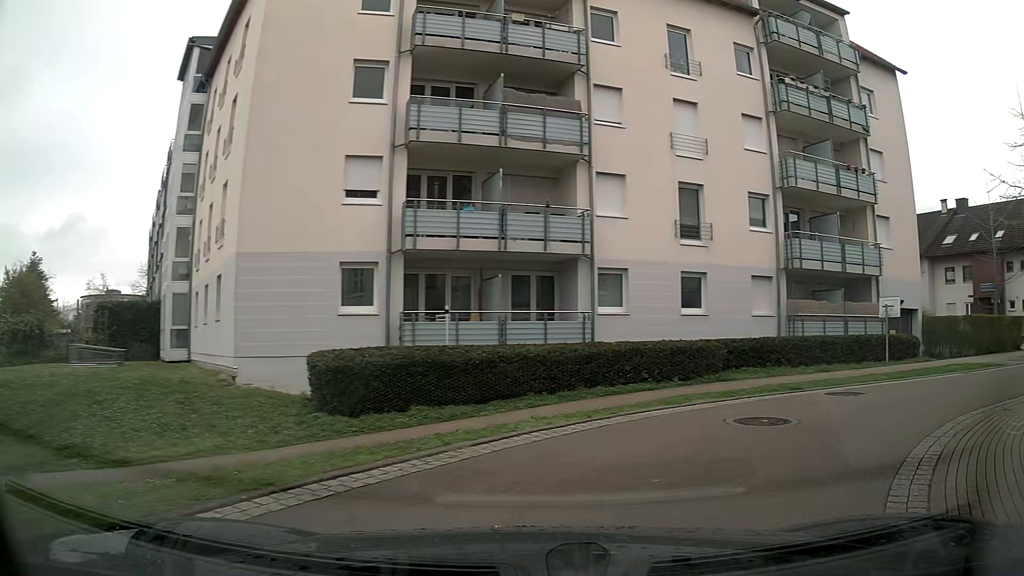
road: residential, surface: asphalt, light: Day
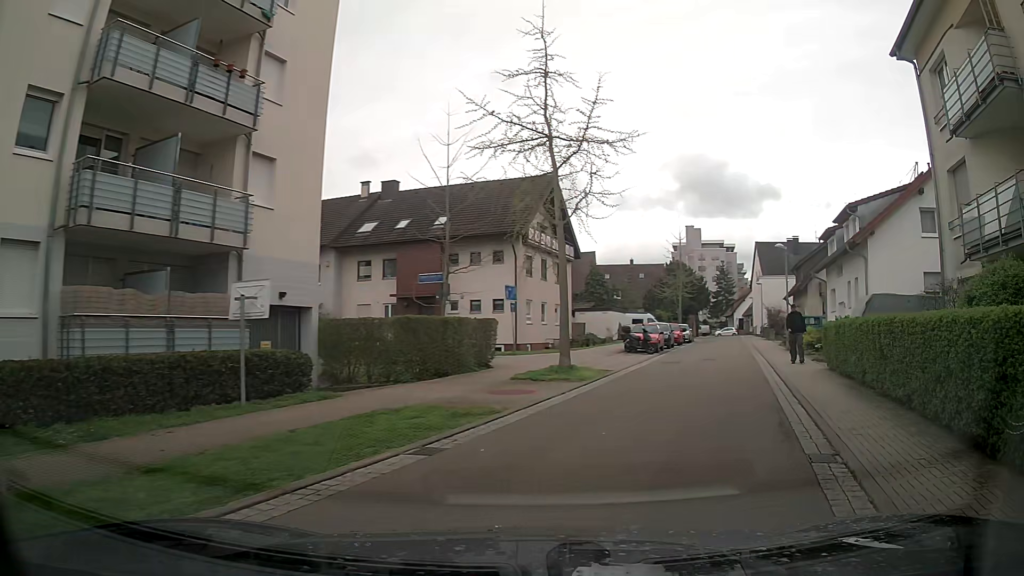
(+4.9, +9.9) m; +50°
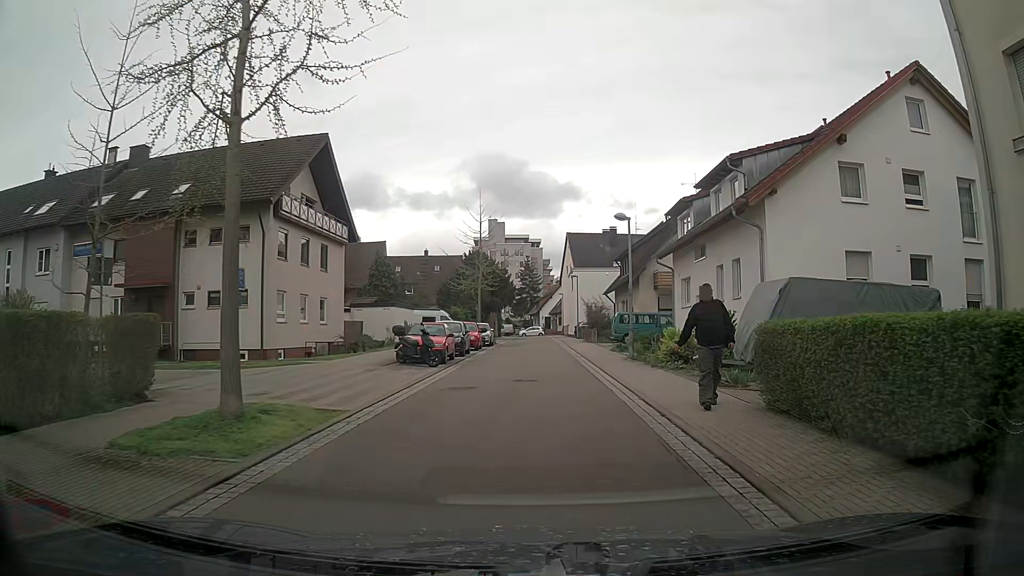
(+1.9, +9.5) m; +18°
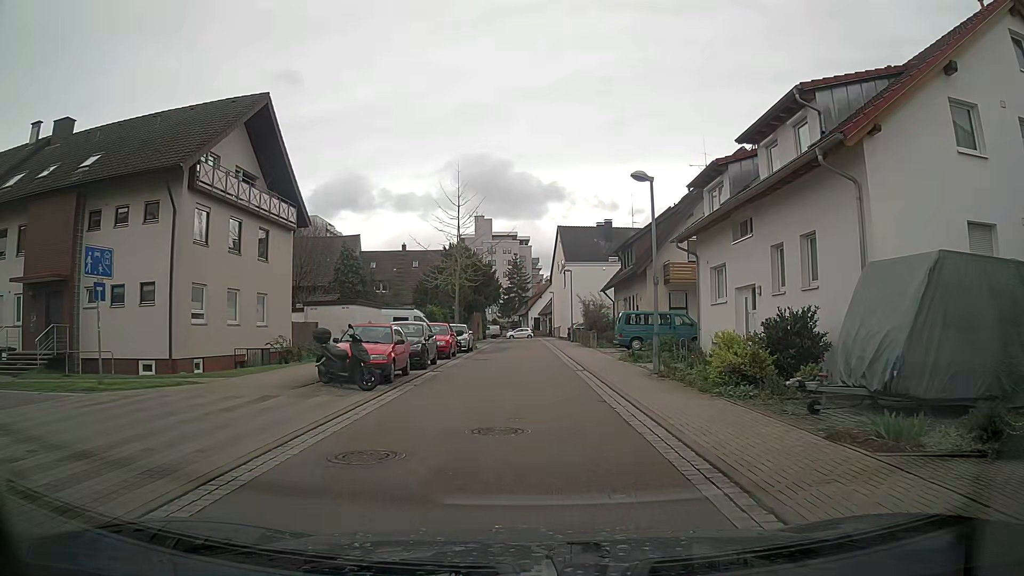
(0.0, +7.0) m; 0°
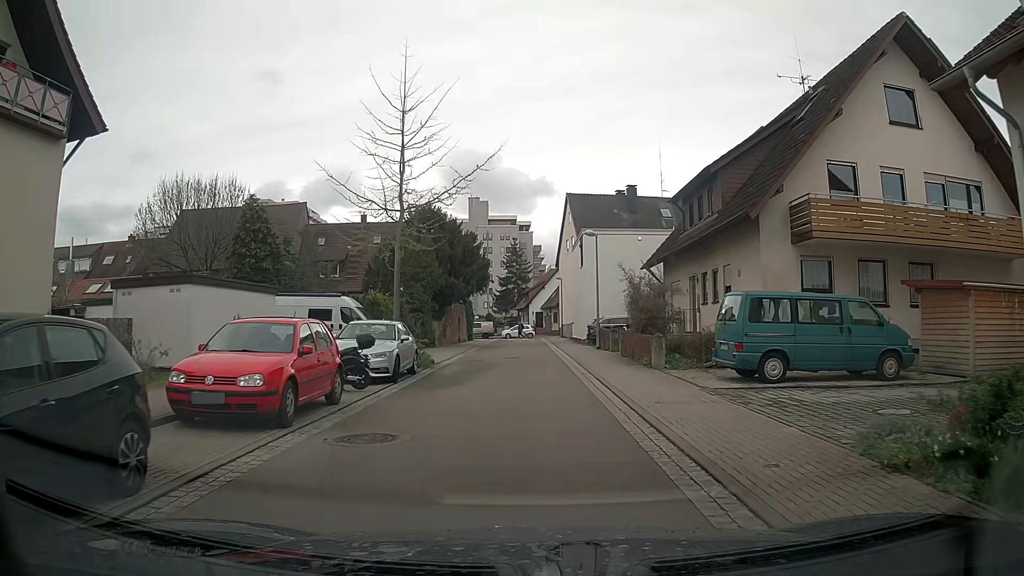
(0.0, +18.1) m; +1°
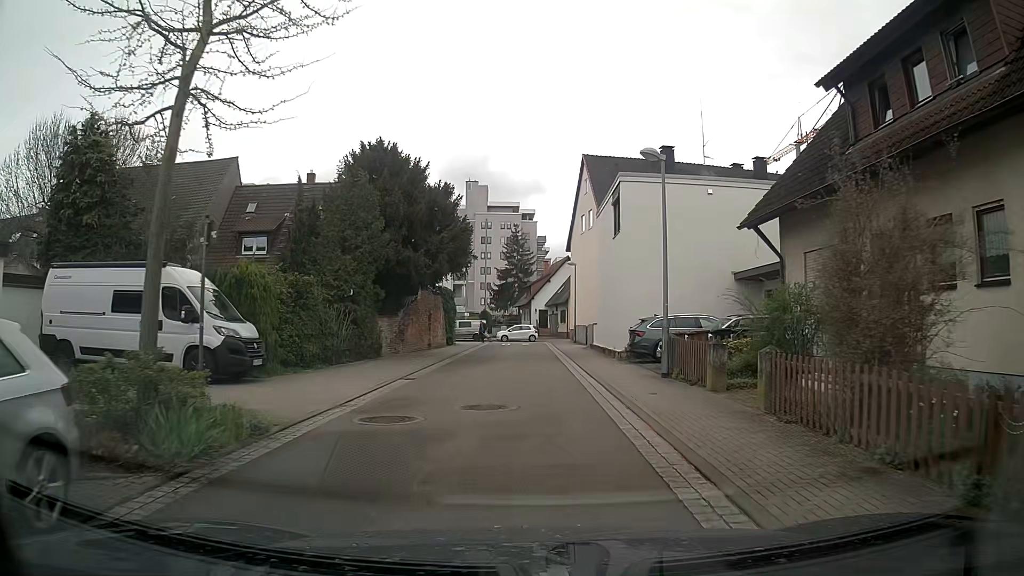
(-0.2, +14.7) m; -1°
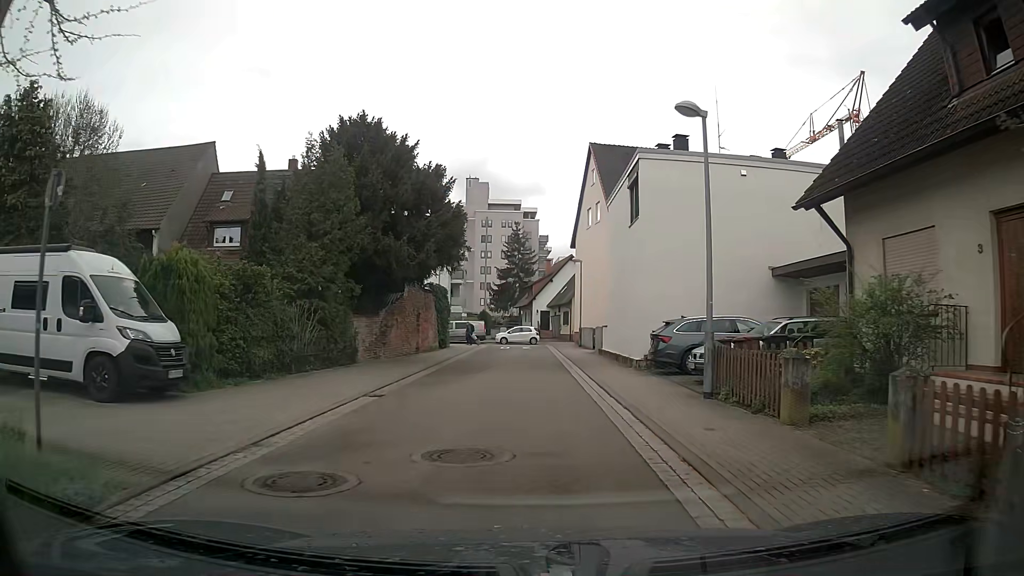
(0.0, +3.7) m; 0°
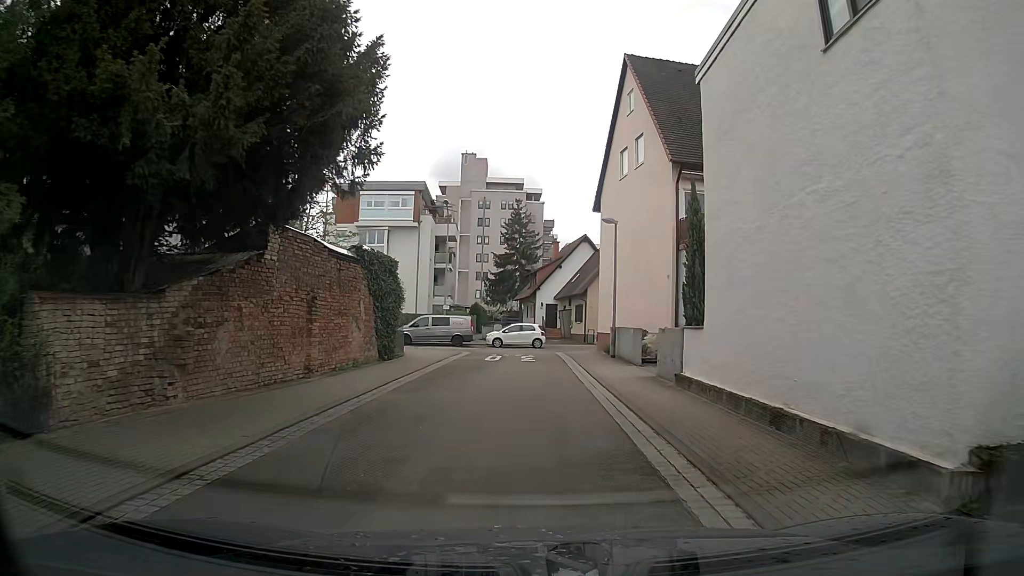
(-0.1, +14.9) m; -1°
